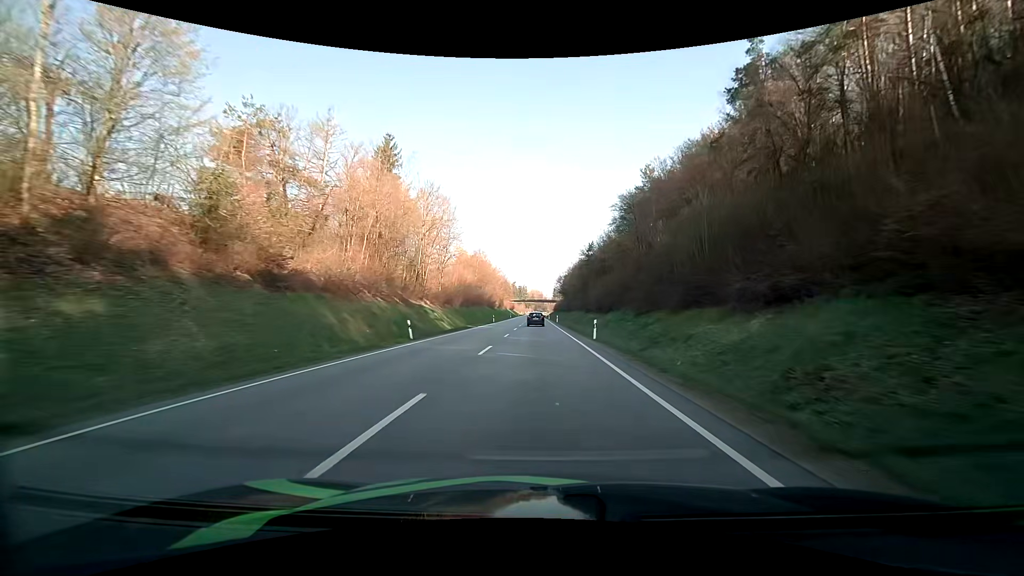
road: primary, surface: asphalt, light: Day
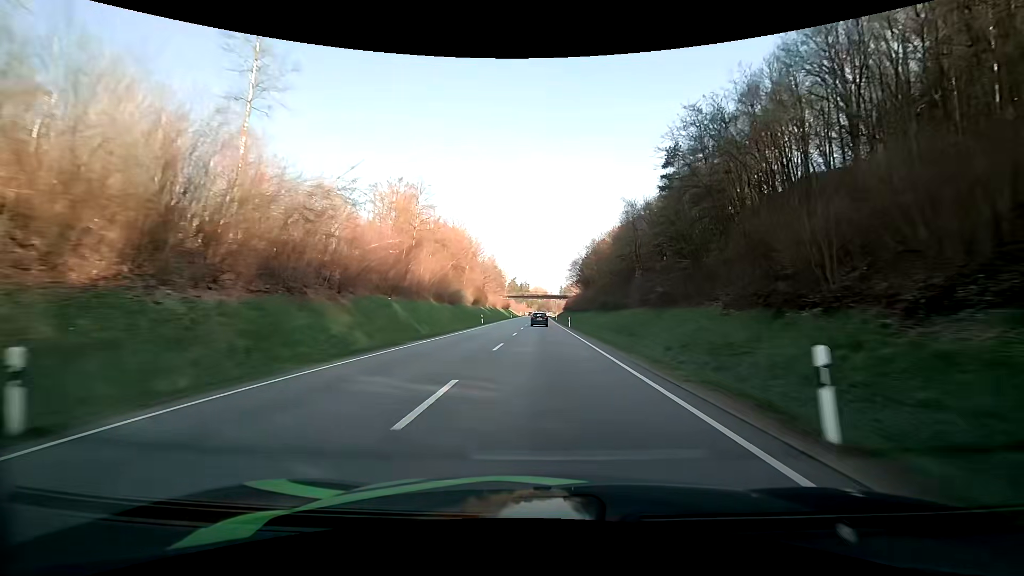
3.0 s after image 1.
(-0.4, +70.6) m; -1°
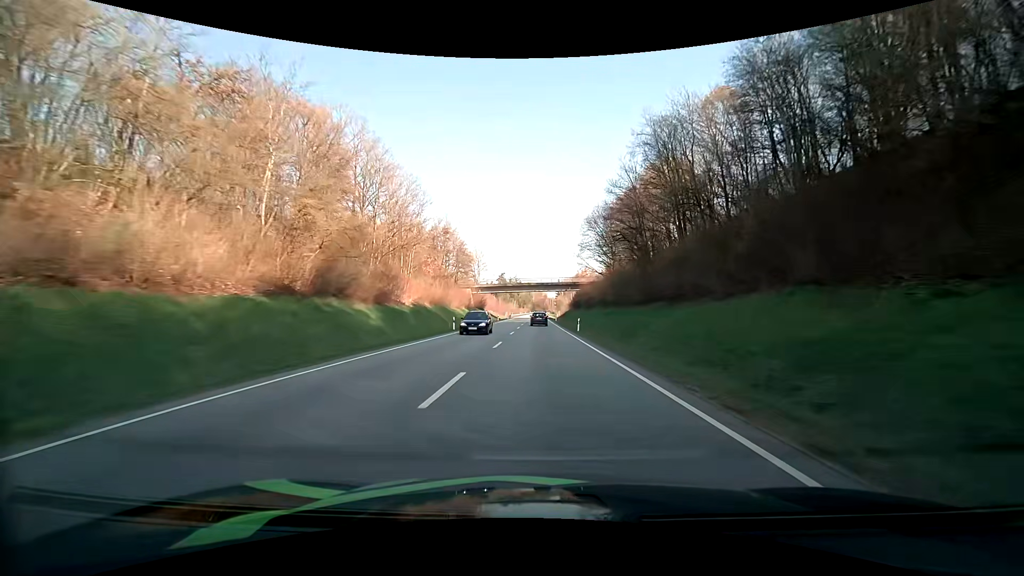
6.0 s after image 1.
(+0.7, +70.9) m; +1°
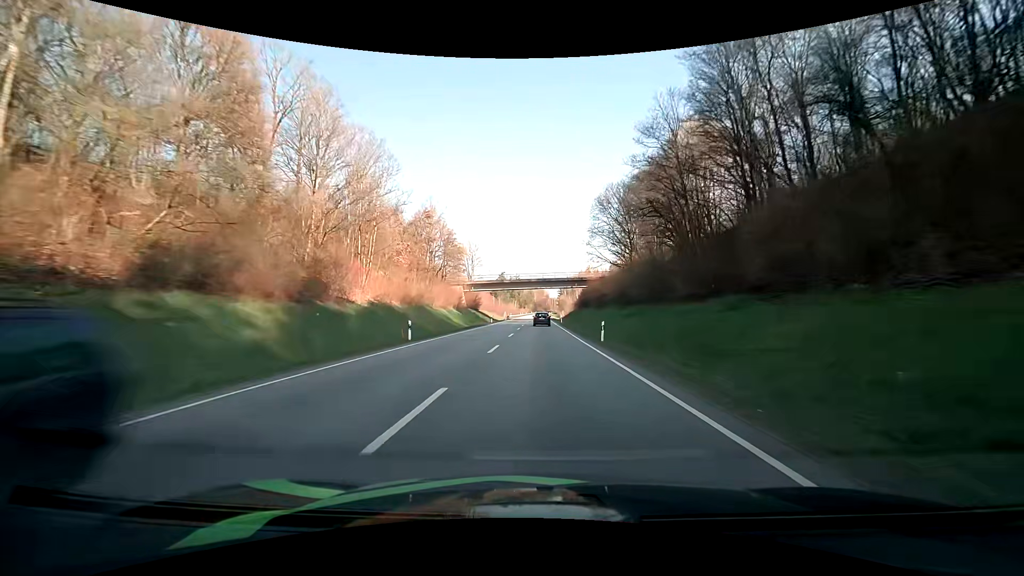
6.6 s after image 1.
(0.0, +14.2) m; 0°
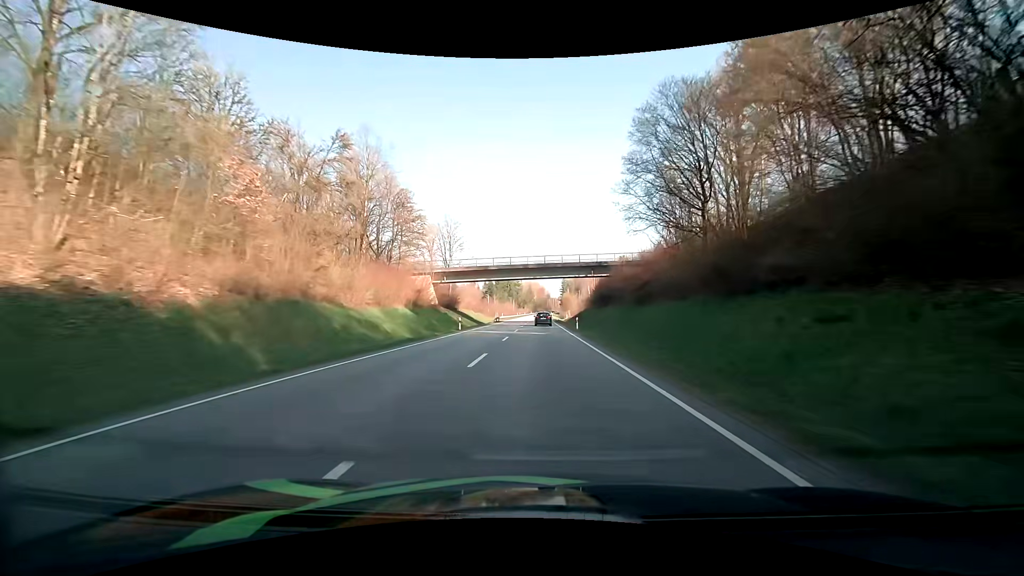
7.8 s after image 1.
(0.0, +28.5) m; 0°
